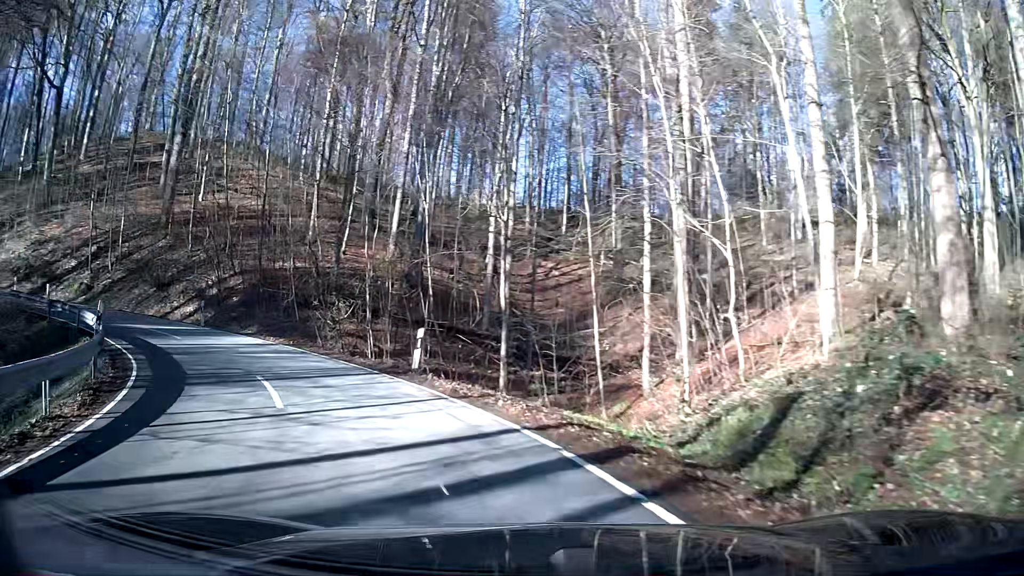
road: secondary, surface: asphalt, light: Day
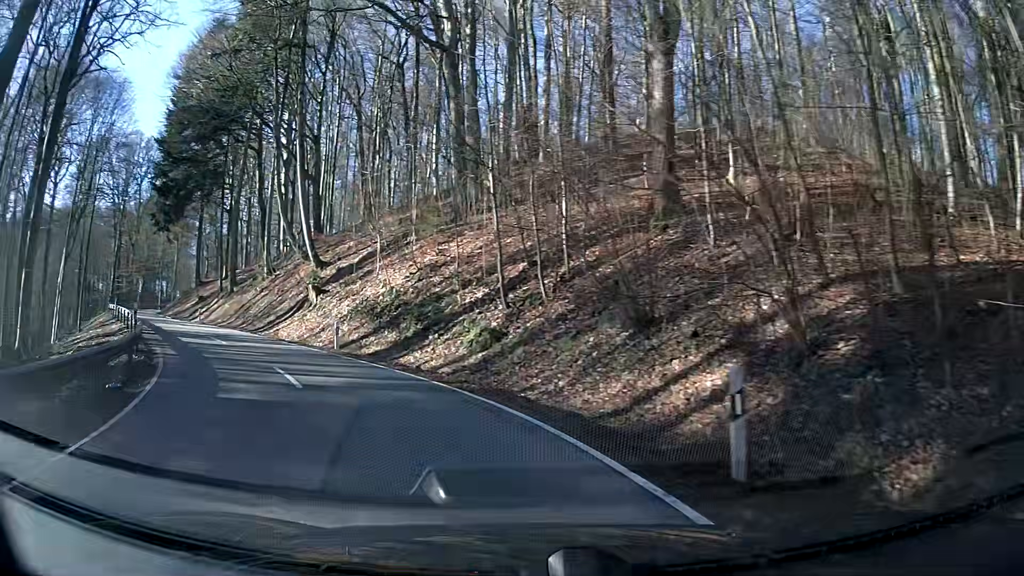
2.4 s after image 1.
(-9.3, +19.5) m; -50°
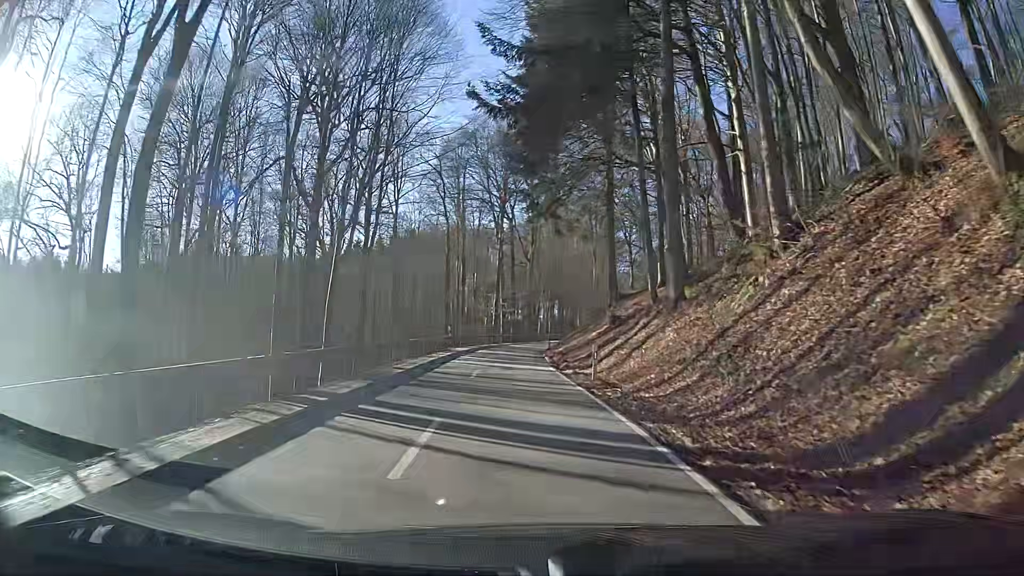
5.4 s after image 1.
(-11.4, +28.1) m; -34°
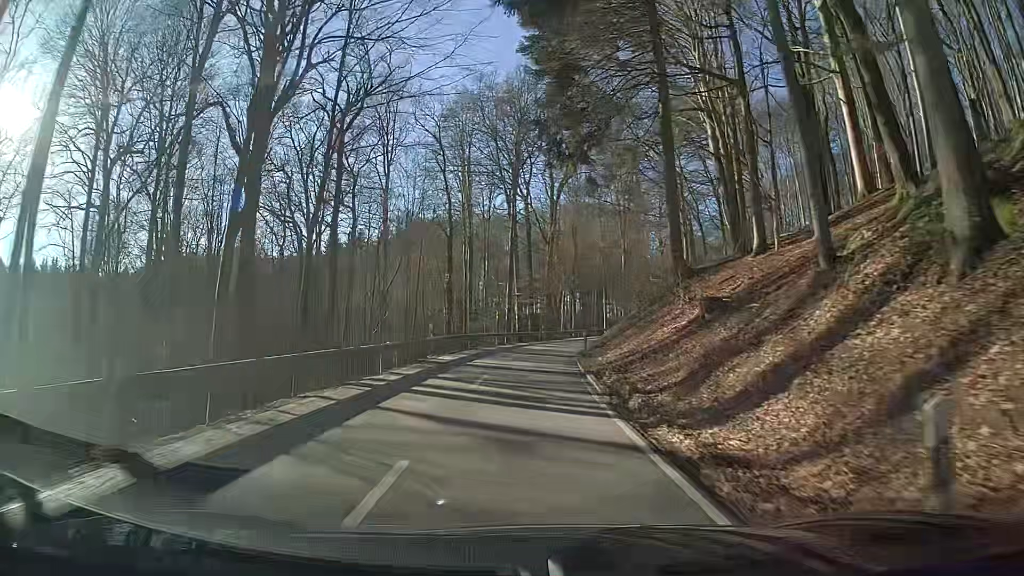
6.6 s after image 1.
(-0.1, +15.3) m; -1°
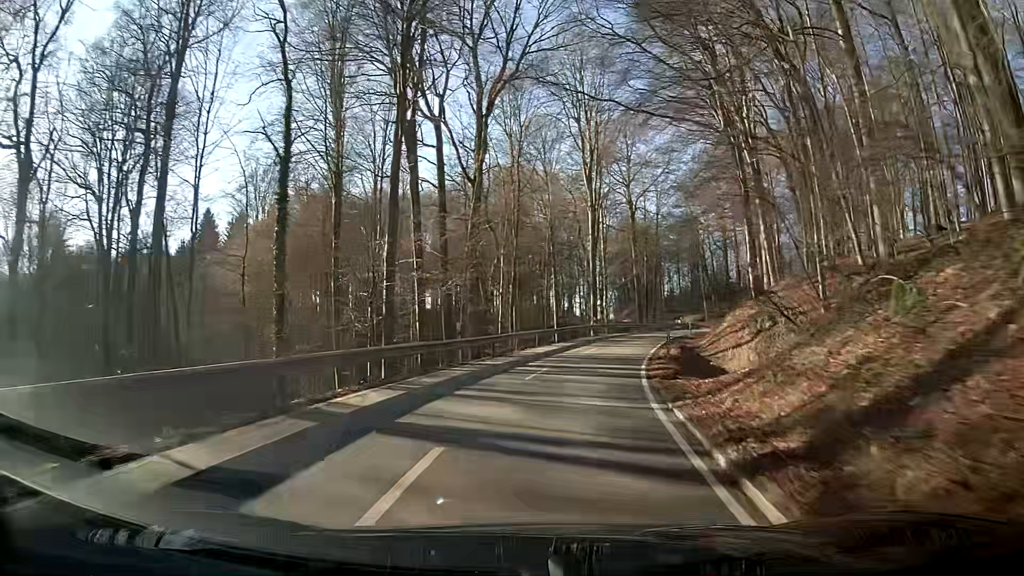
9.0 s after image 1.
(-0.8, +36.0) m; +4°
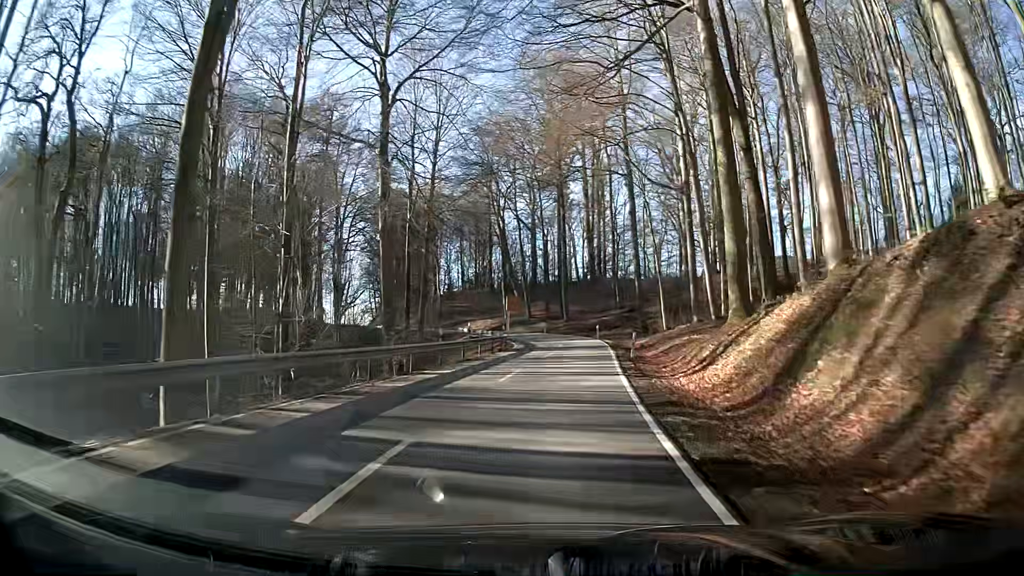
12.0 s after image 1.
(+10.5, +46.1) m; +21°
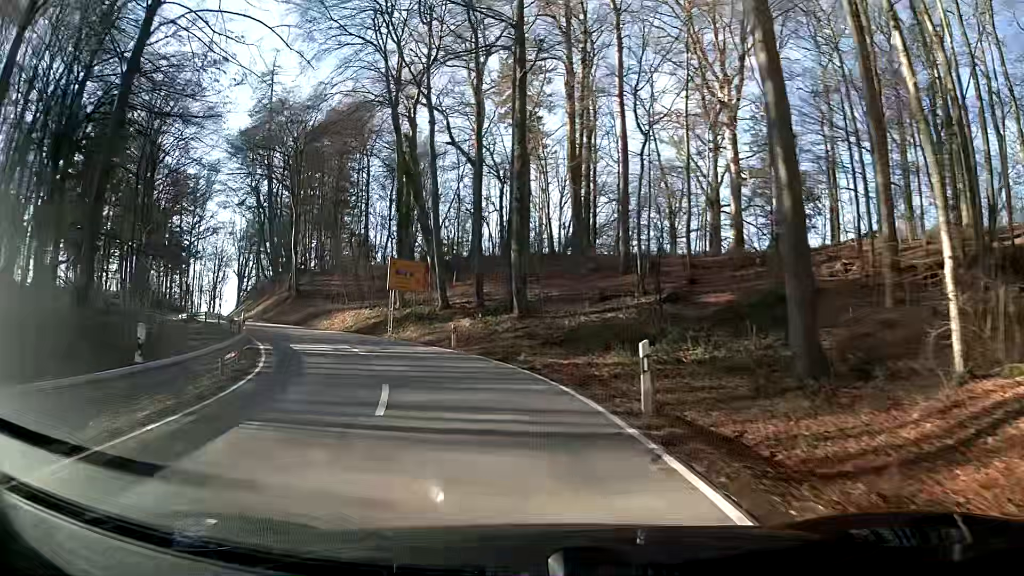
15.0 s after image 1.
(+1.9, +42.3) m; -1°
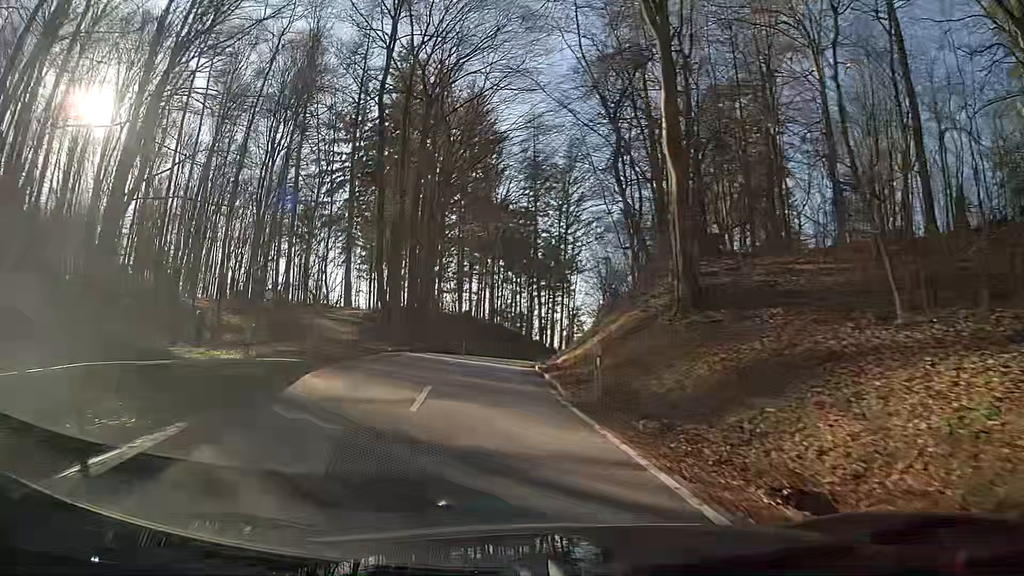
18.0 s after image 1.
(-10.2, +33.6) m; -34°
(0, +10) (-1, +20) (0, +30) (+1, +40) (+4, +49) (+7, +59) (+12, +68) (+16, +77) (+20, +86) (+24, +95) m
